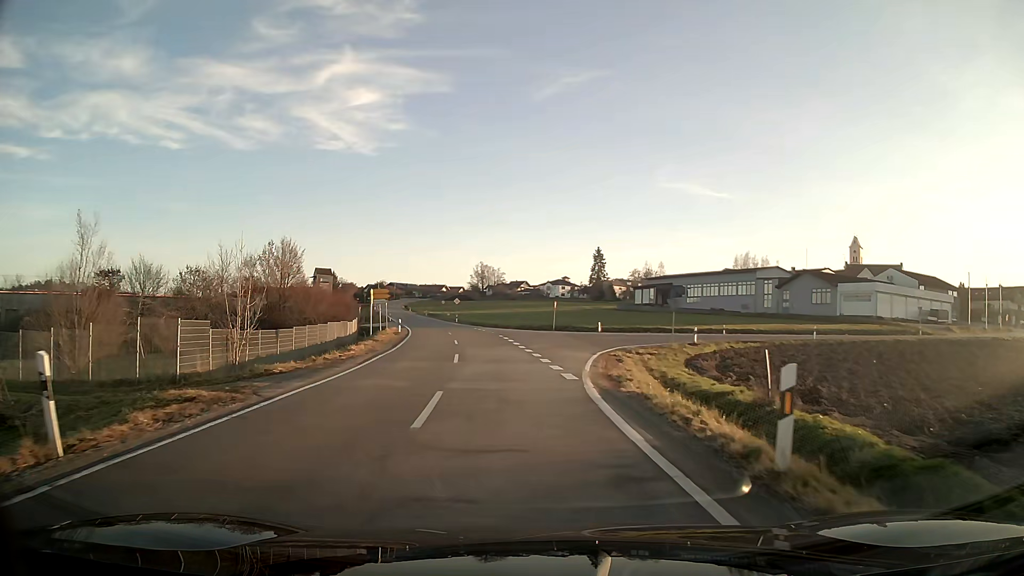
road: tertiary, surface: asphalt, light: Day
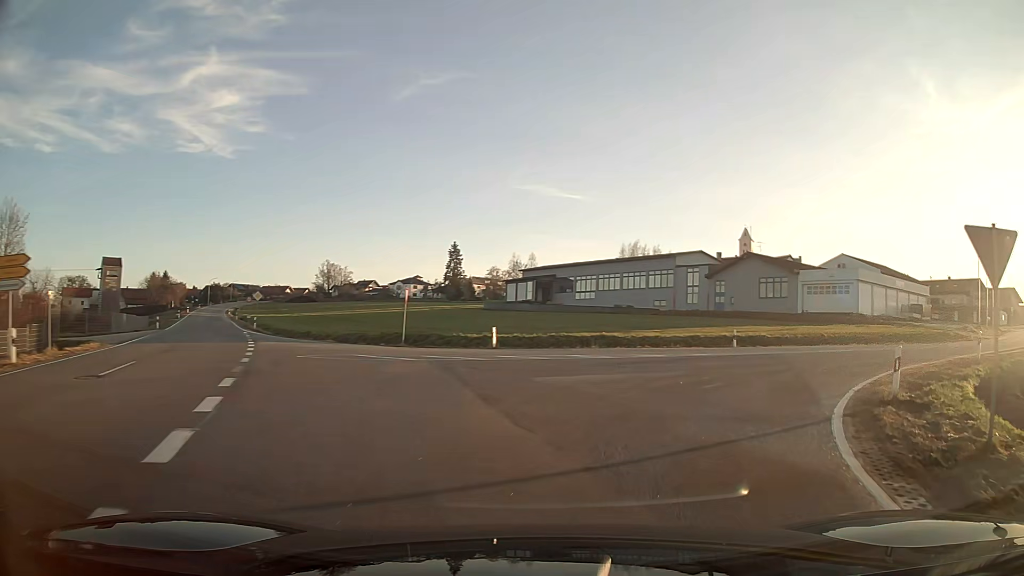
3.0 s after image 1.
(+1.7, +30.3) m; +17°
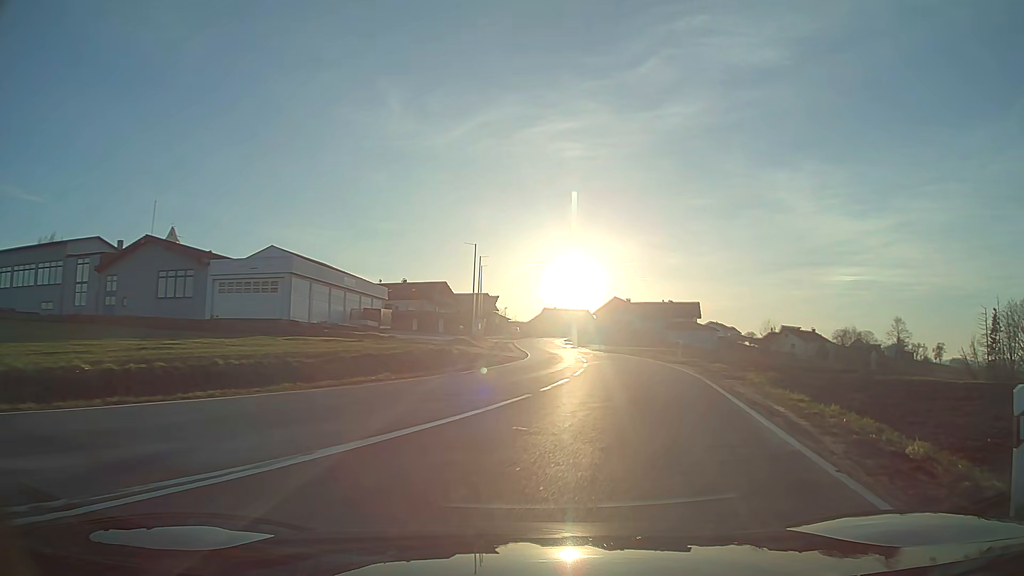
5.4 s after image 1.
(+9.0, +20.1) m; +46°
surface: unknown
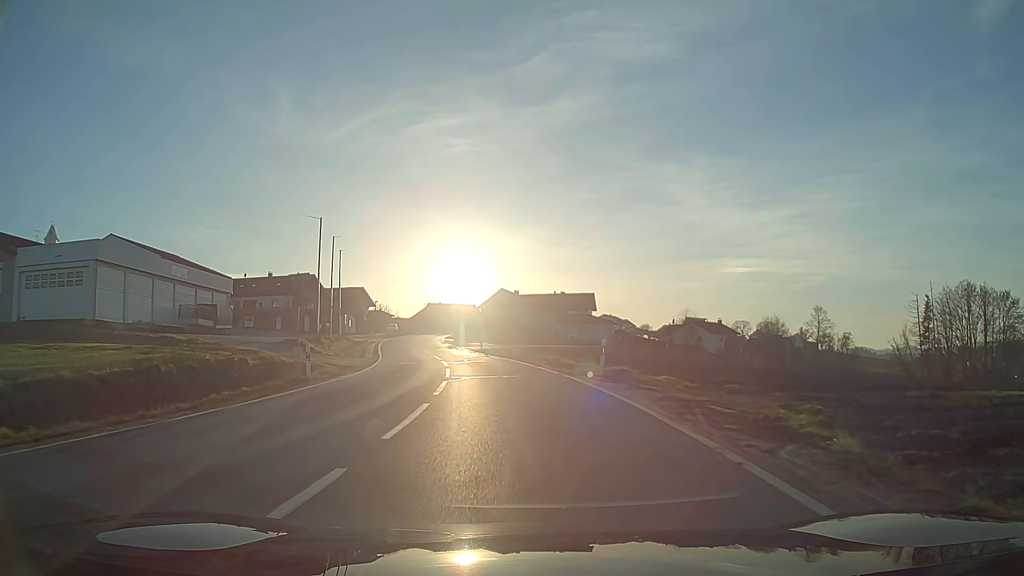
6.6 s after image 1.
(+1.2, +12.8) m; +7°
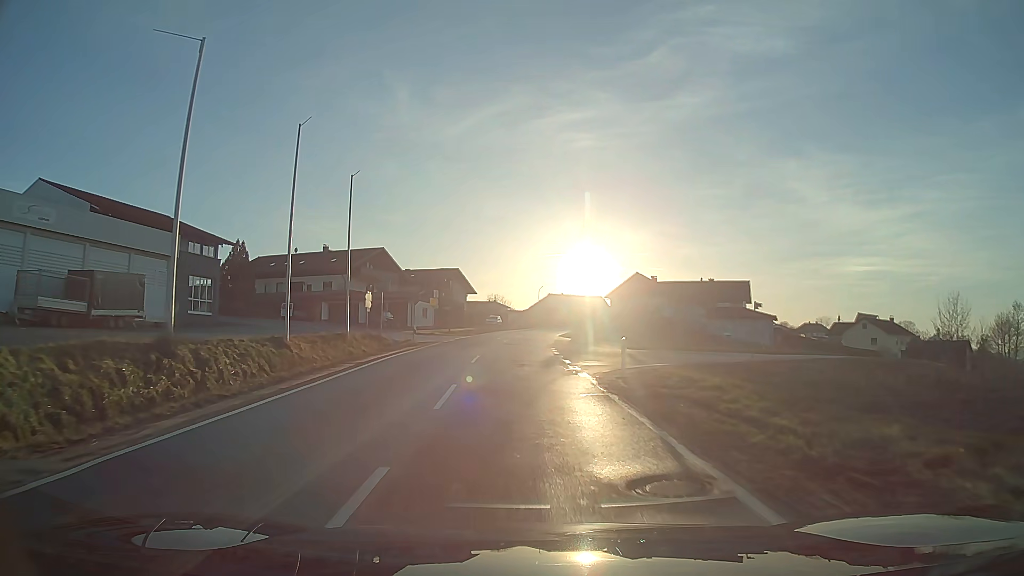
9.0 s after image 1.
(-2.4, +29.5) m; -10°
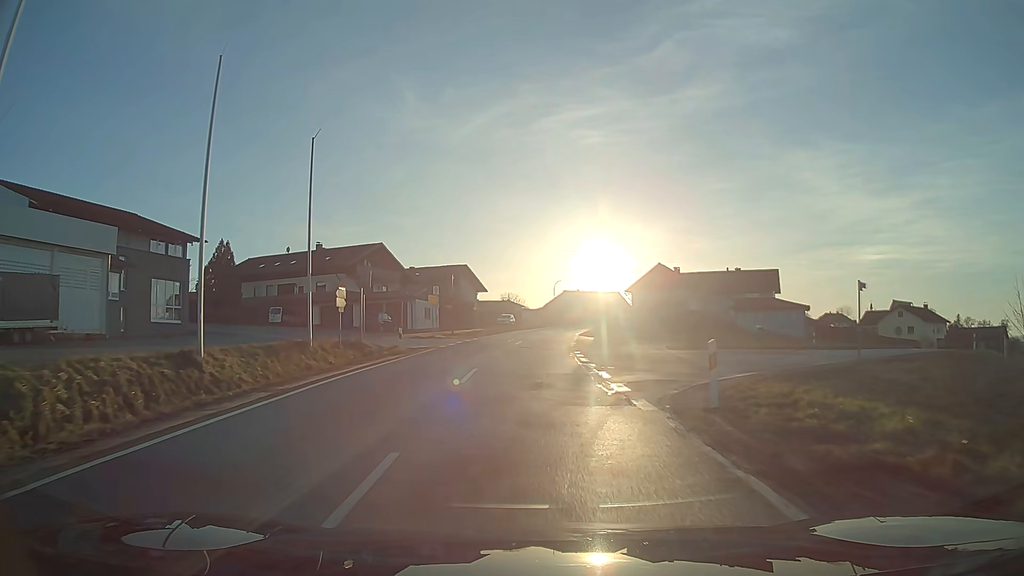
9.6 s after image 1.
(-0.1, +7.9) m; -1°
